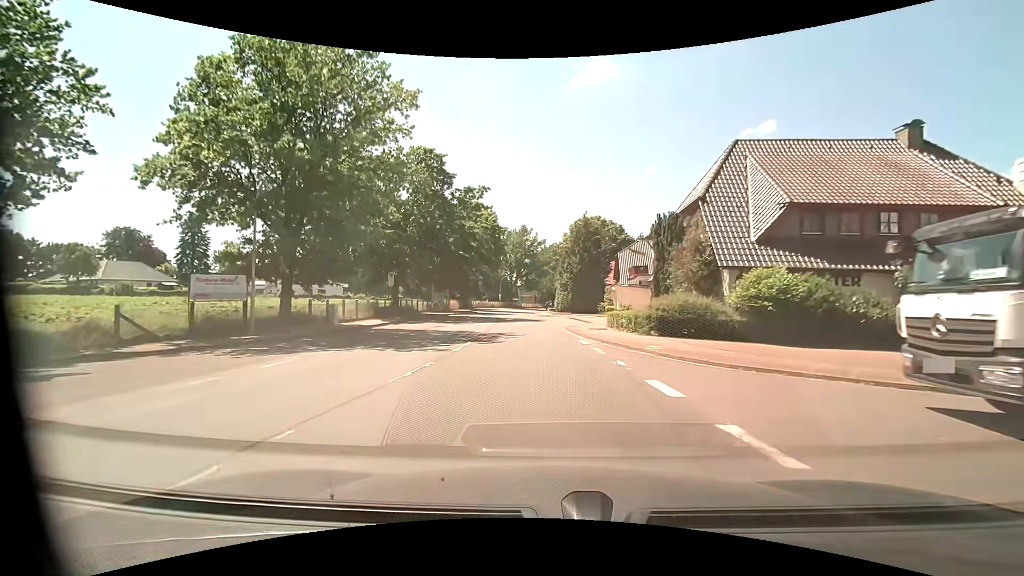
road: primary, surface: asphalt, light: Day
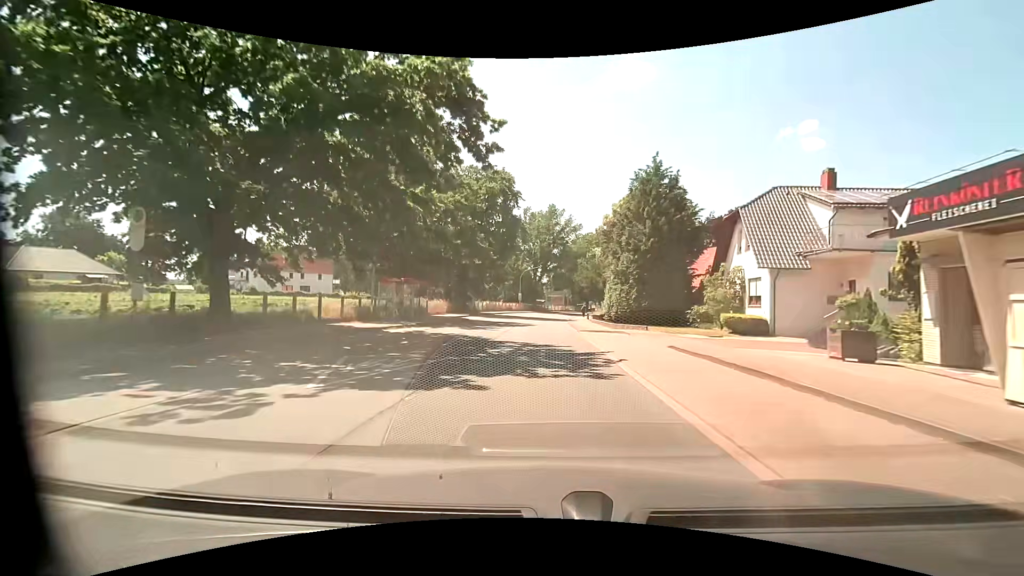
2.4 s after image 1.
(-1.1, +27.5) m; -4°
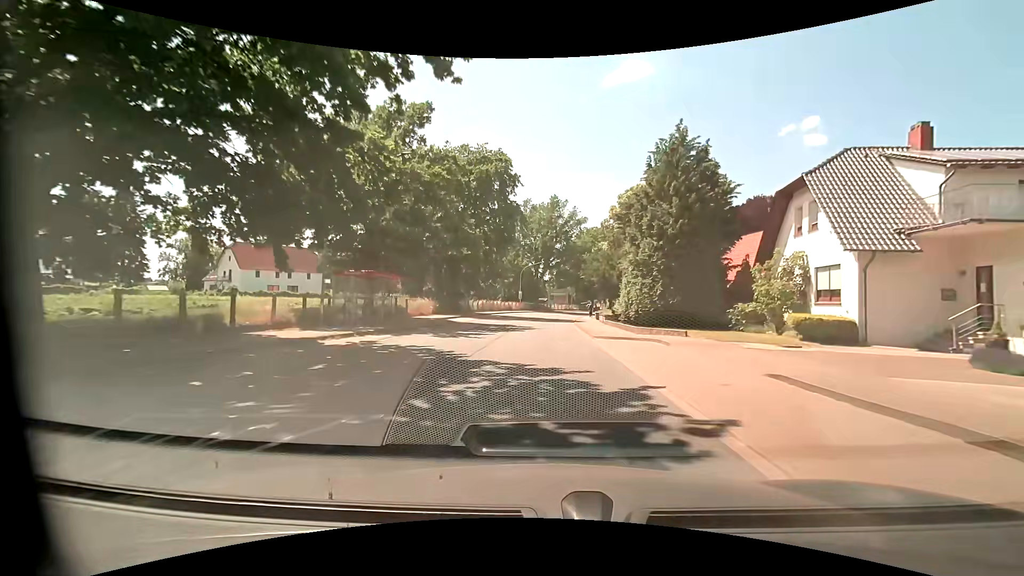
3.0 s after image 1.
(0.0, +6.9) m; 0°
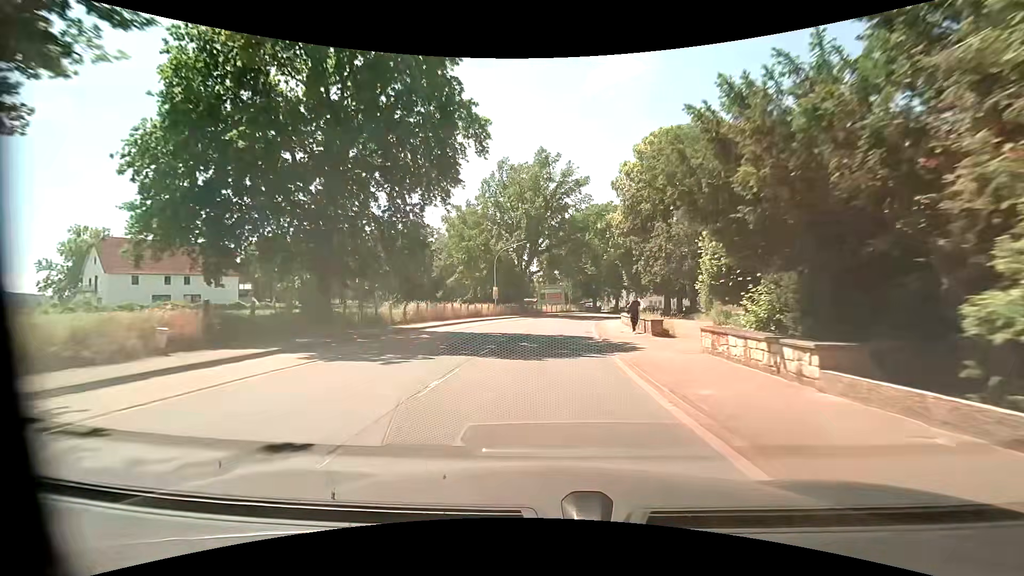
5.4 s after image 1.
(0.0, +27.7) m; 0°
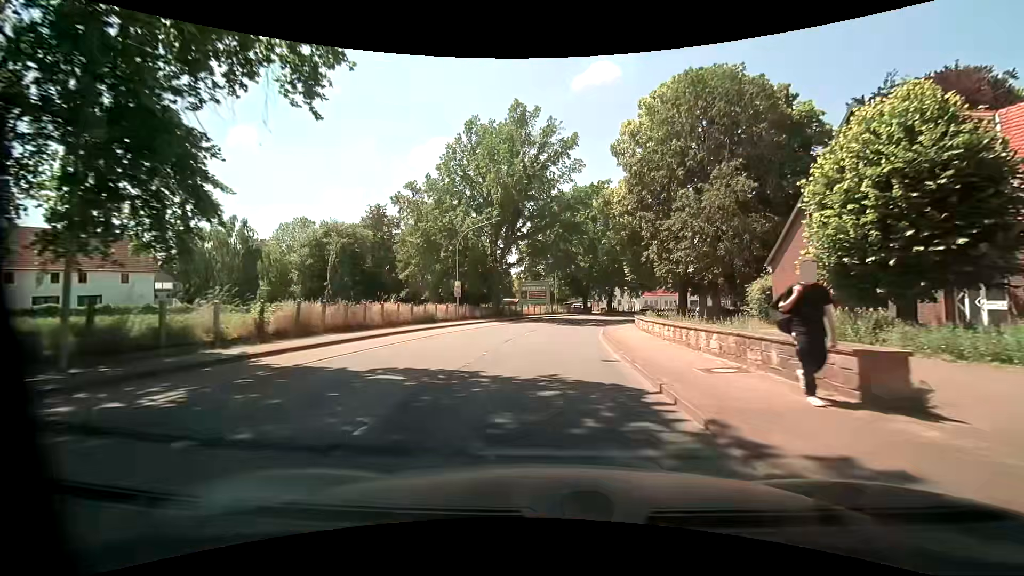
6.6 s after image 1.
(+0.3, +14.3) m; +2°
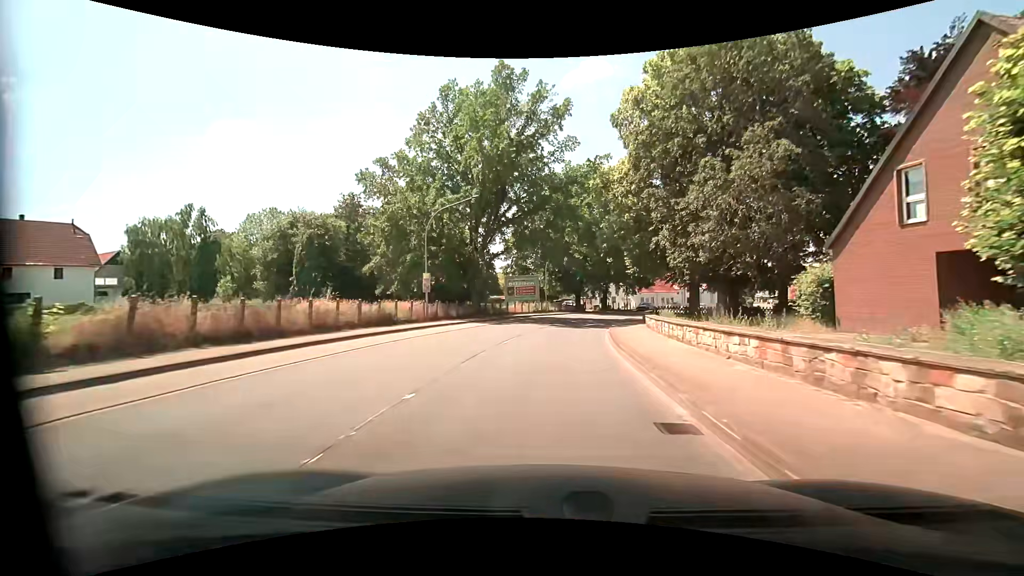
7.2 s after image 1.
(+0.1, +7.2) m; +1°
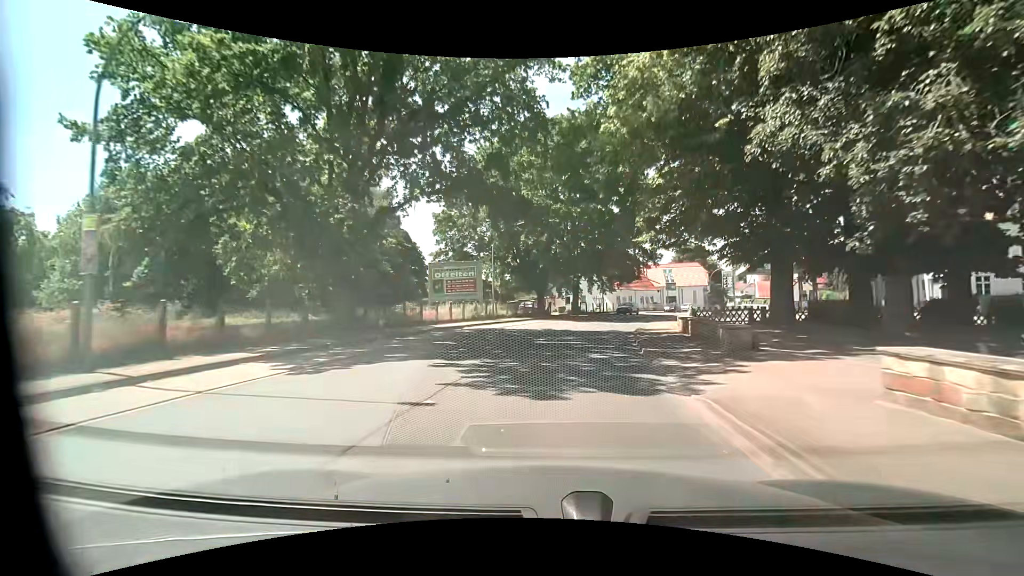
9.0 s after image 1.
(+0.6, +21.7) m; +5°
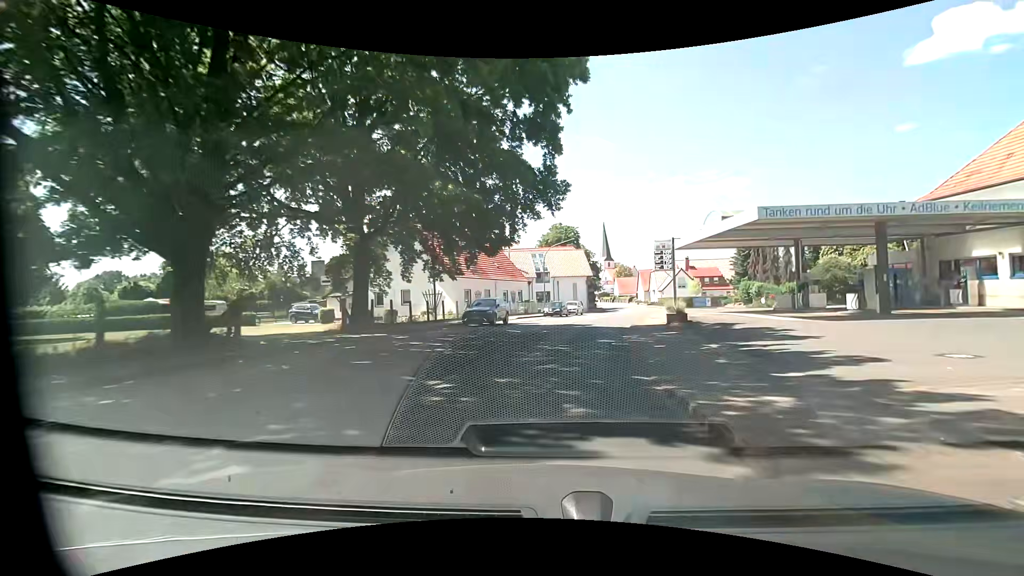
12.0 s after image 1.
(+4.6, +35.7) m; +15°
(+1, +10) (+2, +20) (+4, +30) (+6, +39) (+9, +49) (+11, +59) (+14, +68) (+16, +78) (+18, +88) (+19, +98) m
